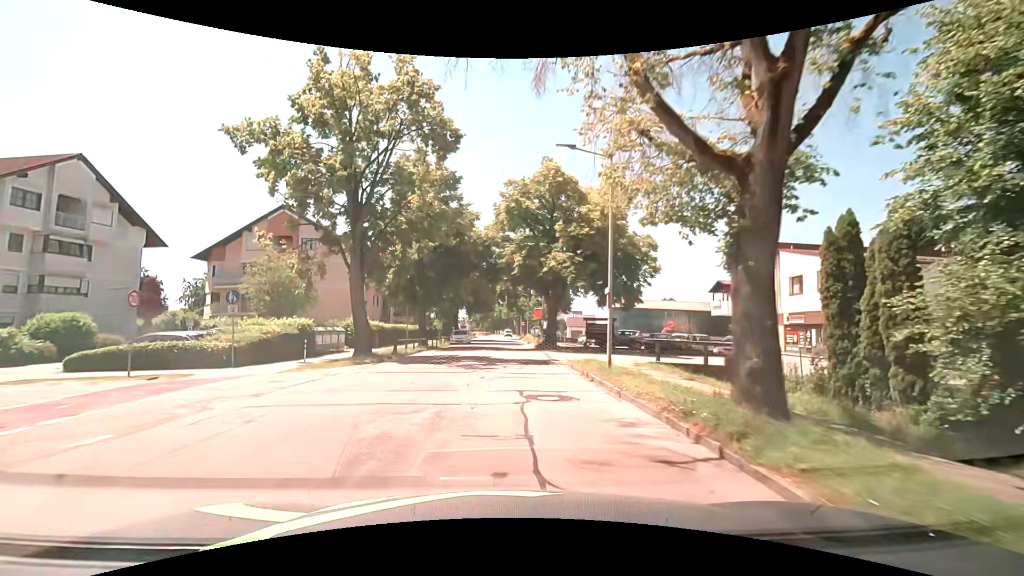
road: unclassified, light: Day
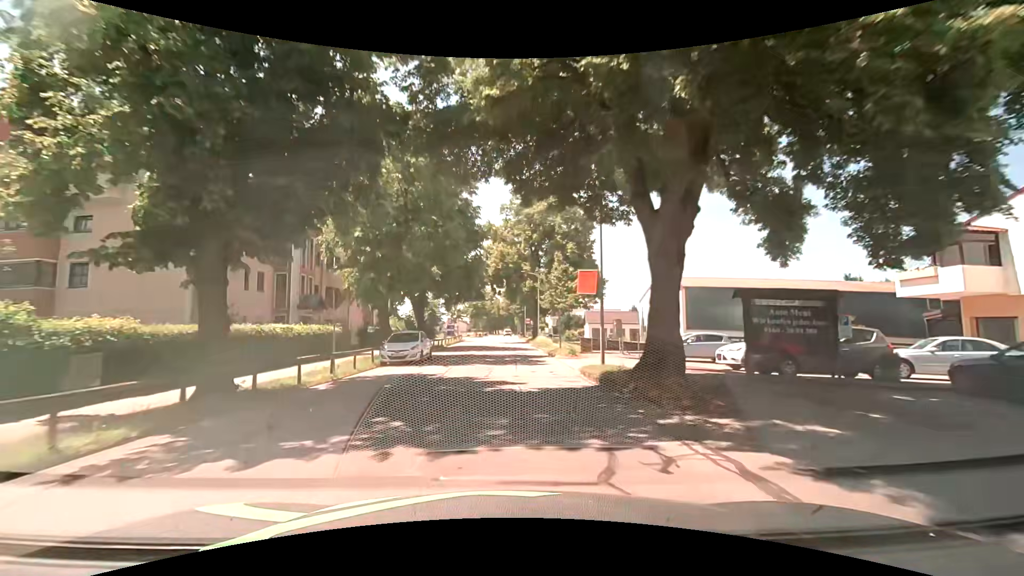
(-0.1, +27.3) m; 0°
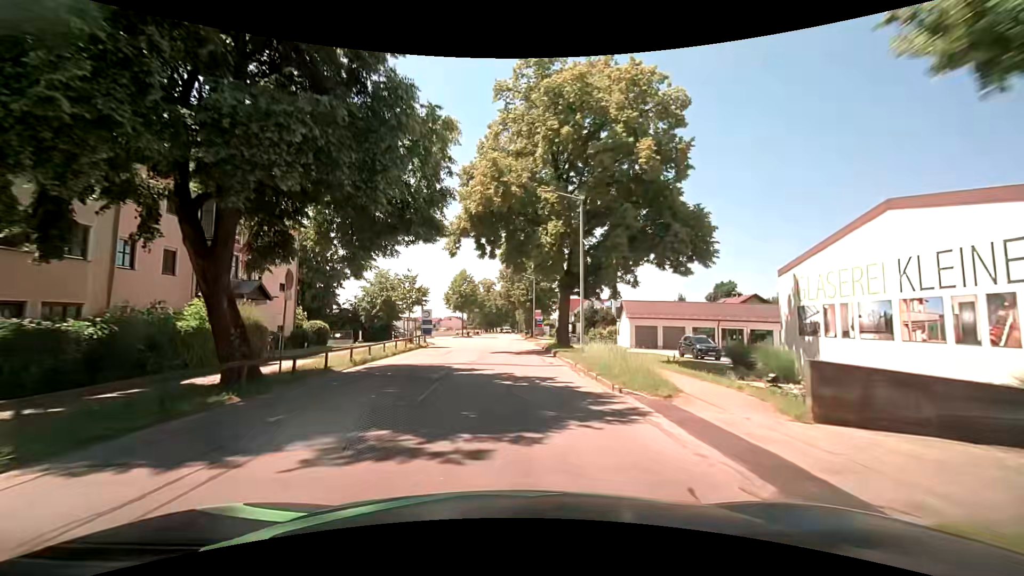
(-0.2, +28.2) m; 0°
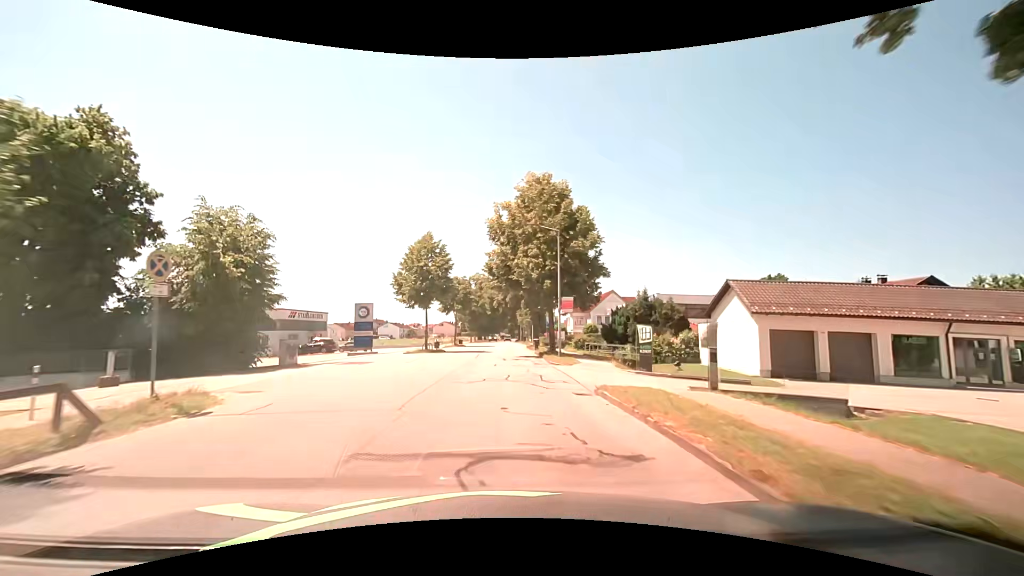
(-0.2, +28.5) m; 0°
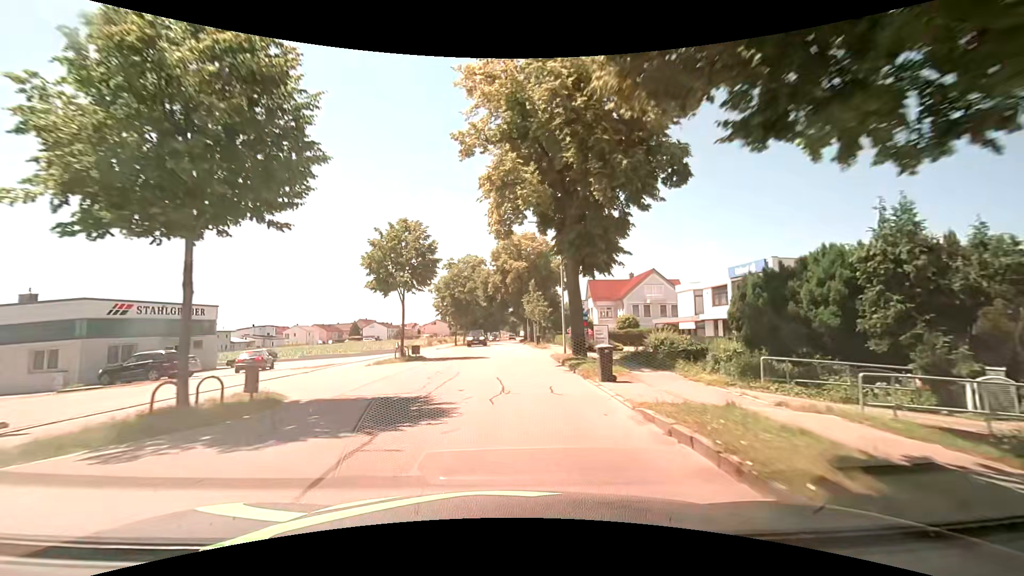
(-0.5, +28.6) m; -1°
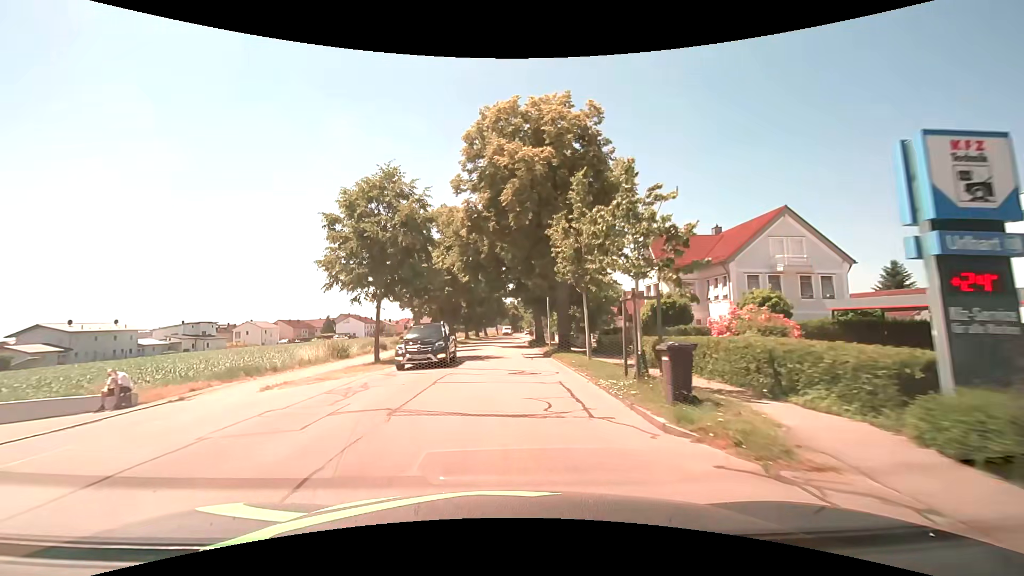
(+0.5, +35.8) m; +1°
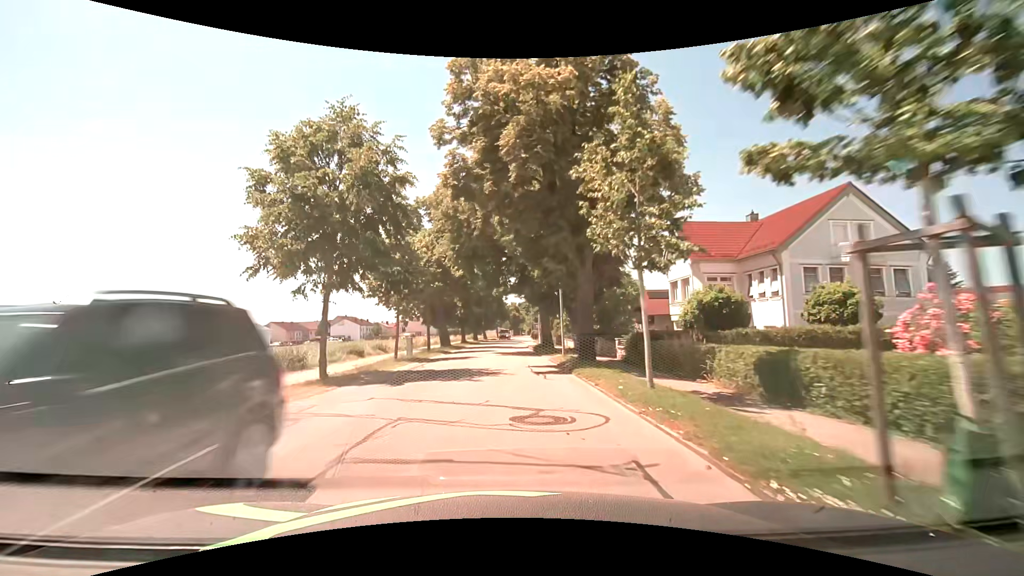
(0.0, +7.2) m; 0°
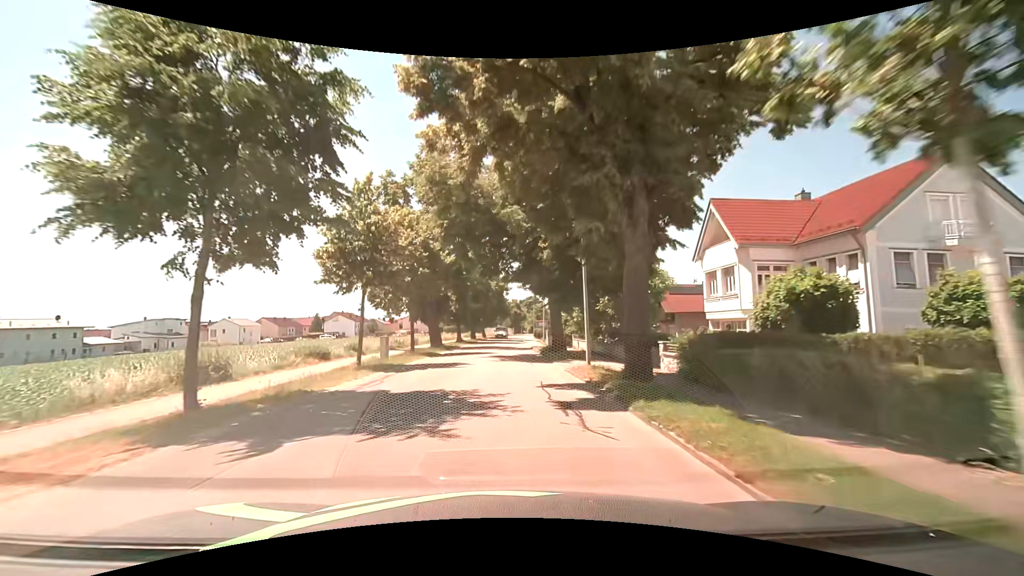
(0.0, +7.2) m; 0°
(0, +10) (0, +20) (0, +30) (0, +40) (0, +50) (+1, +60) (+1, +70) (+1, +80) (+2, +90) (+2, +100) m
